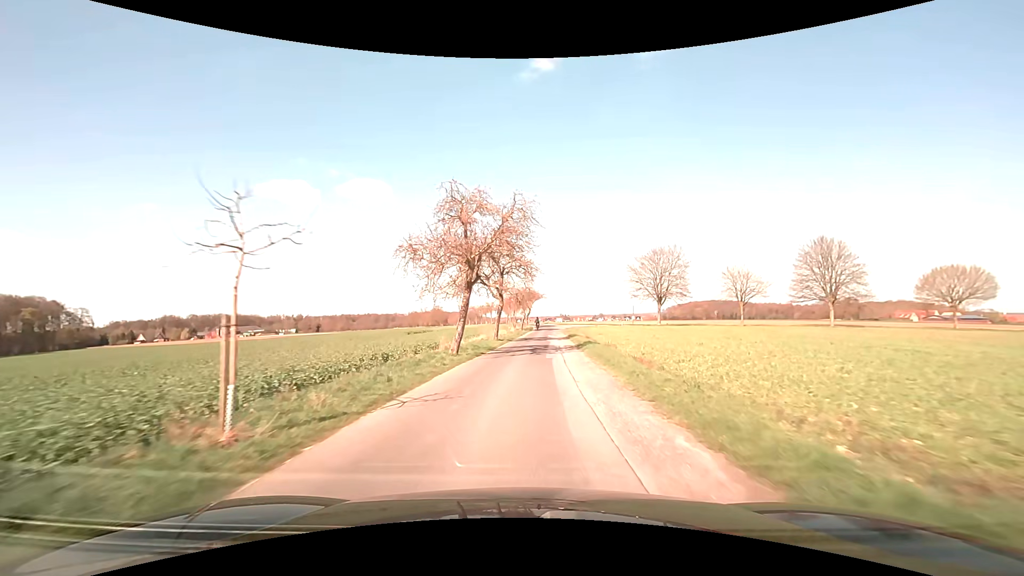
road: unclassified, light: Day
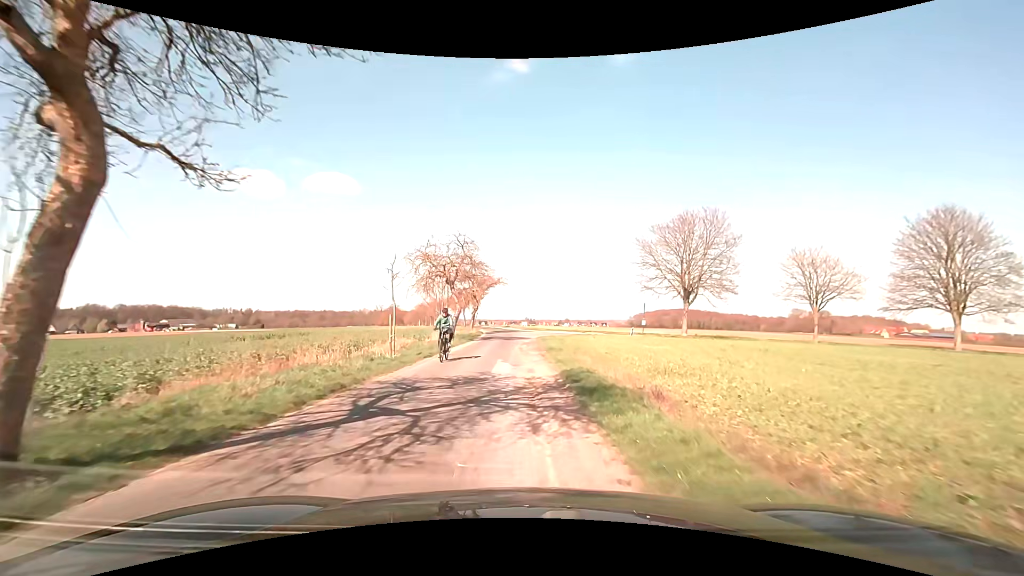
(+1.9, +32.2) m; +3°
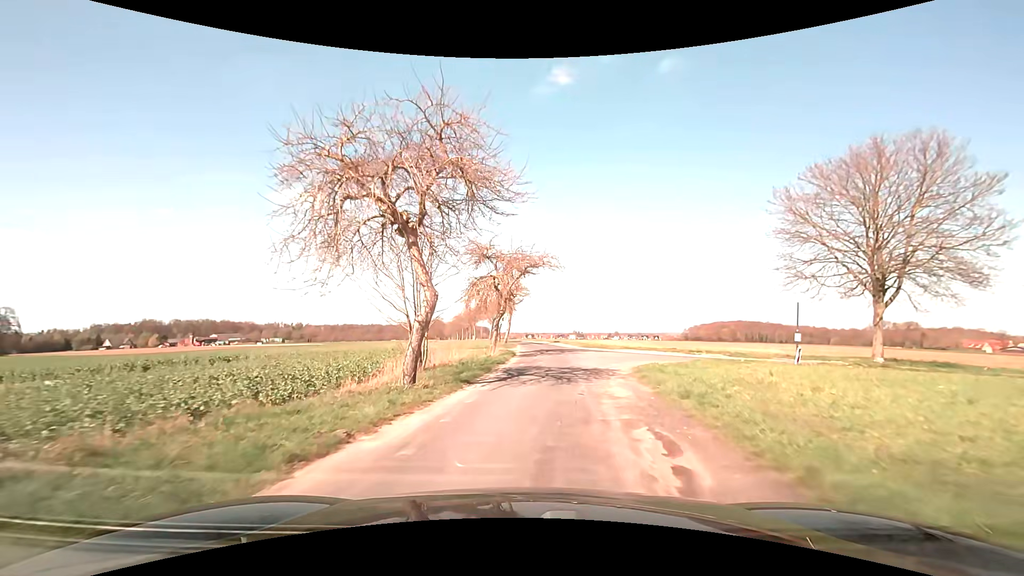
(-0.4, +21.3) m; -5°
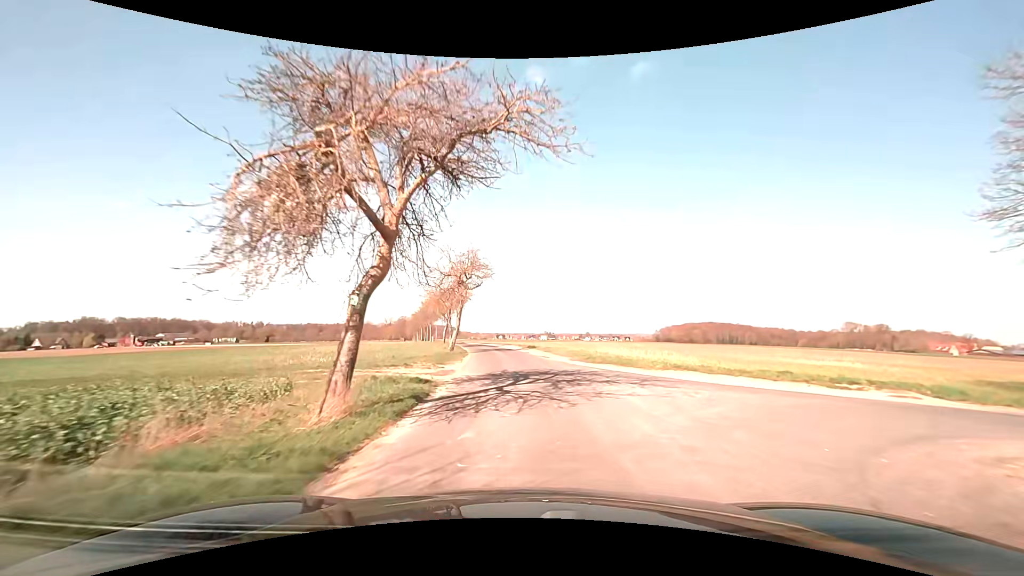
(+0.8, +18.4) m; +3°
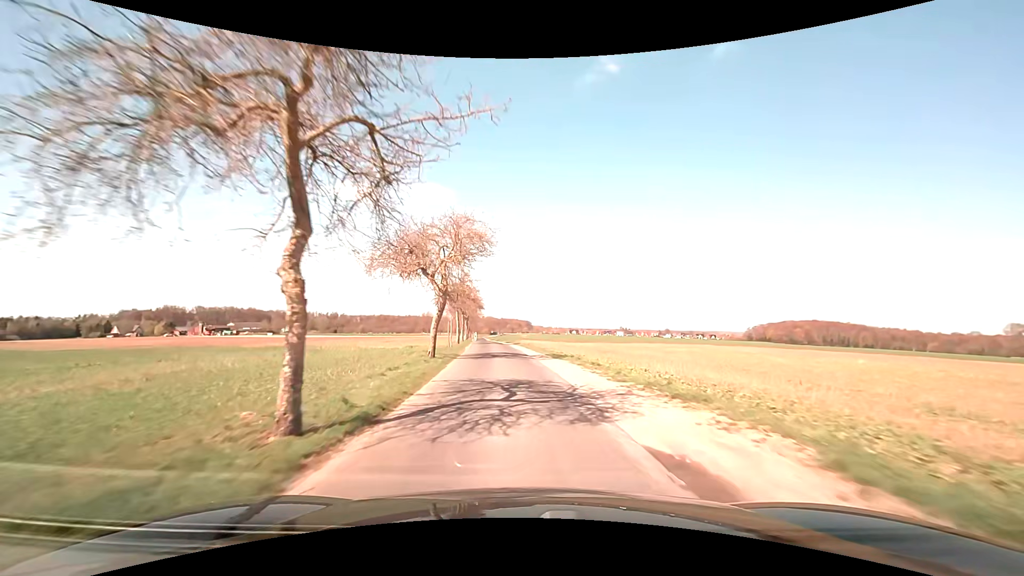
(-1.8, +40.2) m; -7°
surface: asphalt
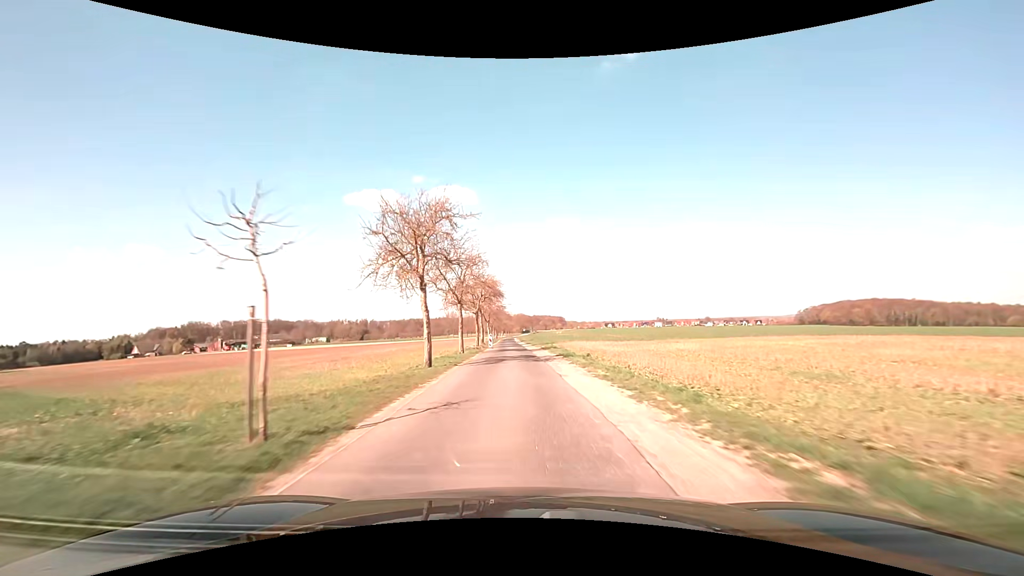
(-1.2, +29.1) m; -4°
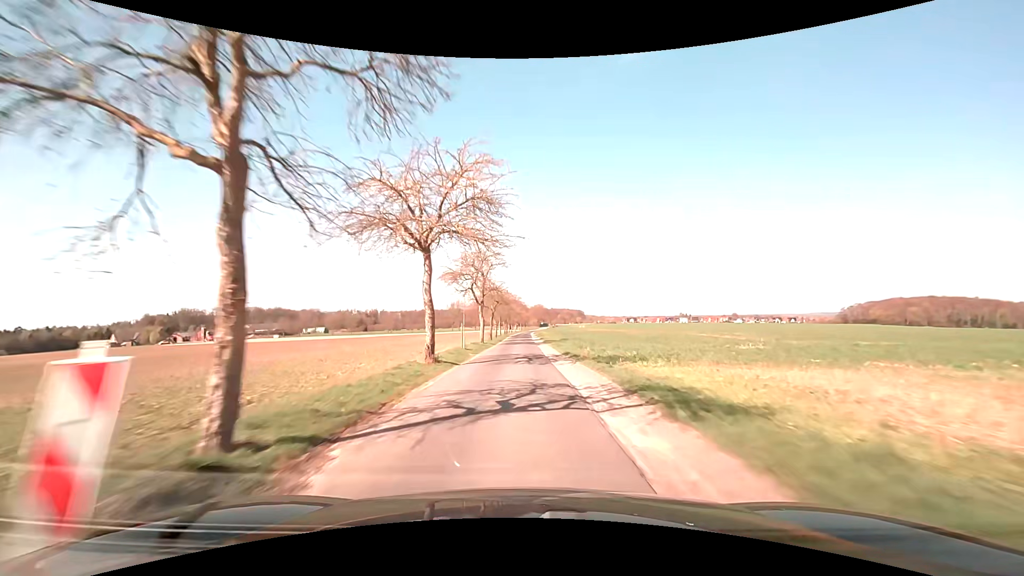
(-1.0, +44.3) m; -2°
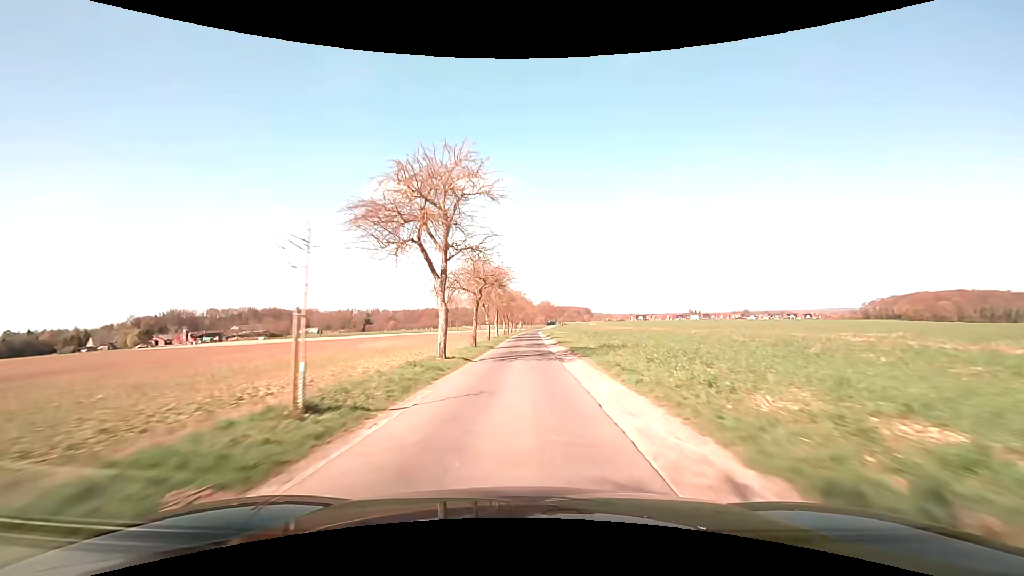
(-0.1, +24.7) m; -1°
(0, +10) (0, +20) (0, +30) (0, +40) (0, +50) (0, +60) (0, +70) (+1, +80) (+1, +90) (+1, +100) m
